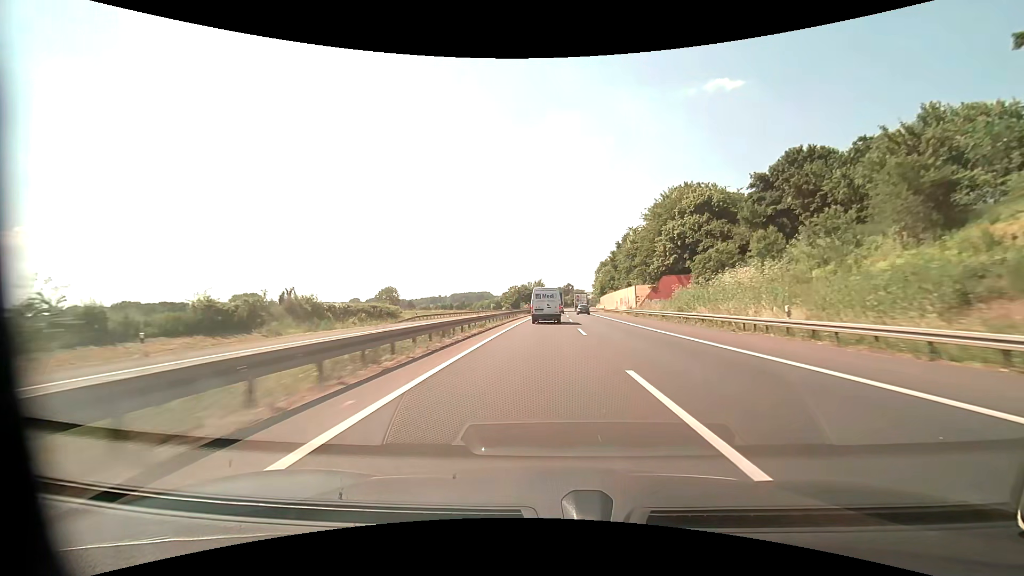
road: motorway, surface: asphalt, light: Day
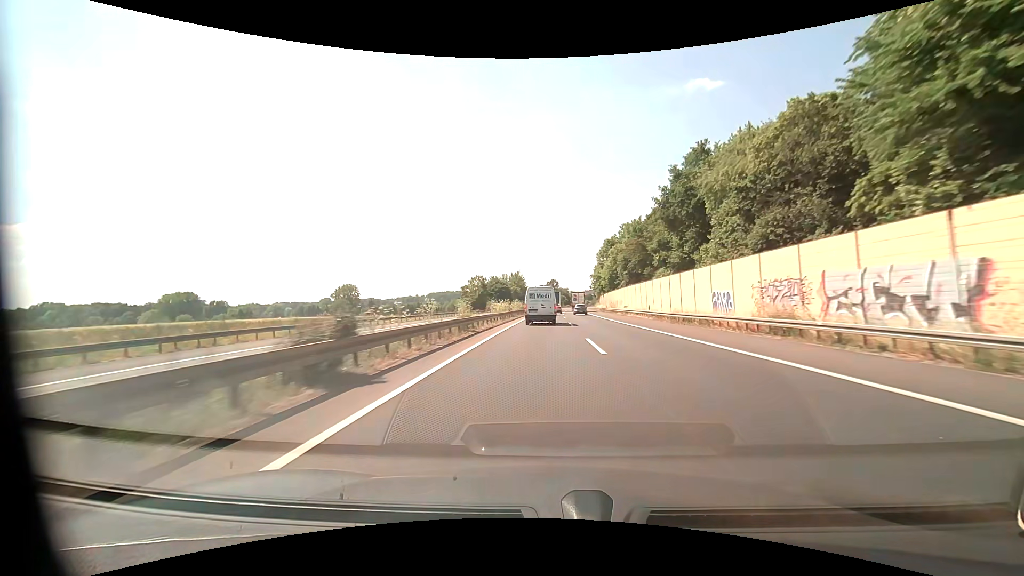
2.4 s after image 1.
(+1.1, +62.0) m; +2°
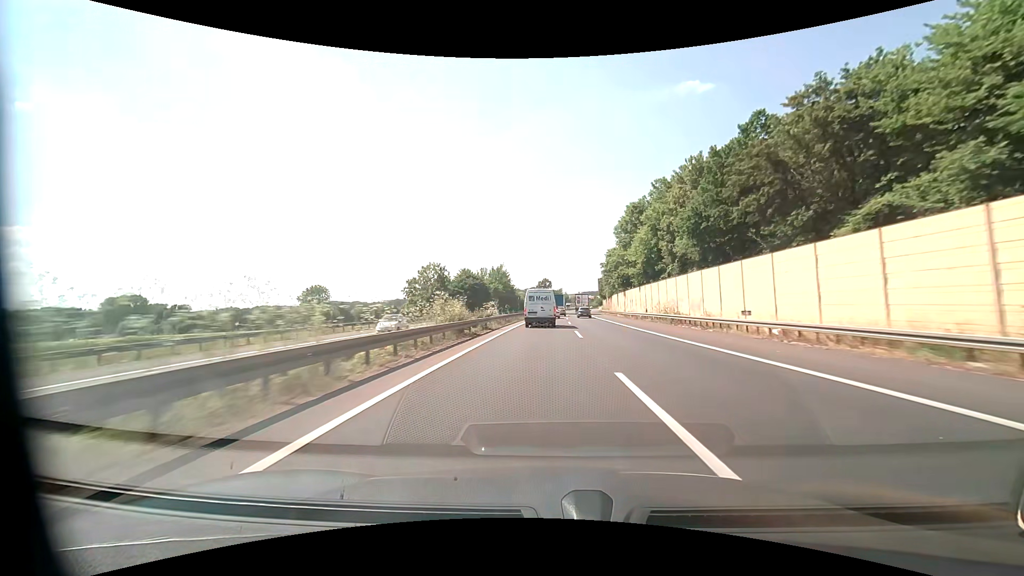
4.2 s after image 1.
(+0.4, +45.3) m; +1°
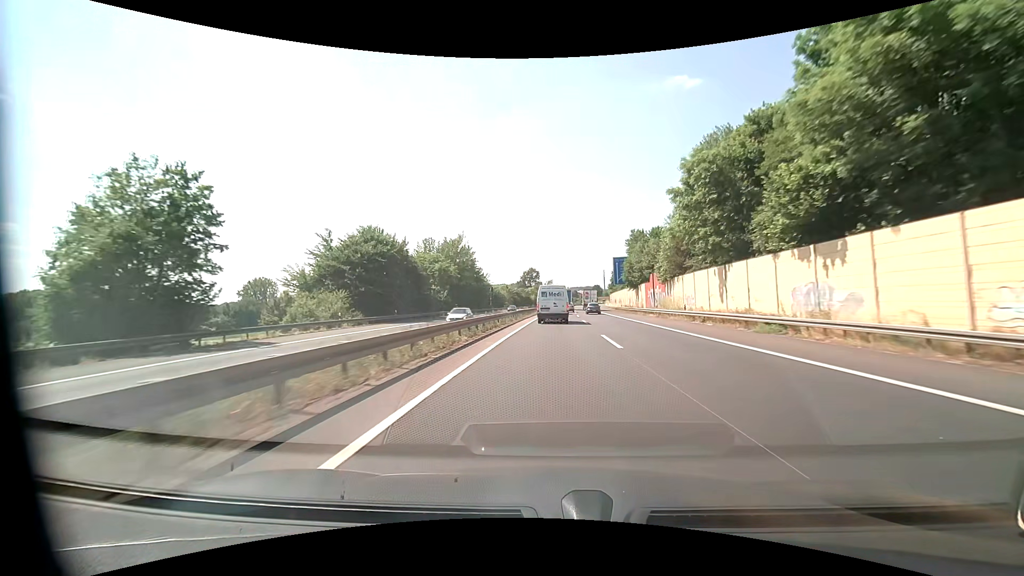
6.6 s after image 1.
(+0.5, +60.8) m; +1°
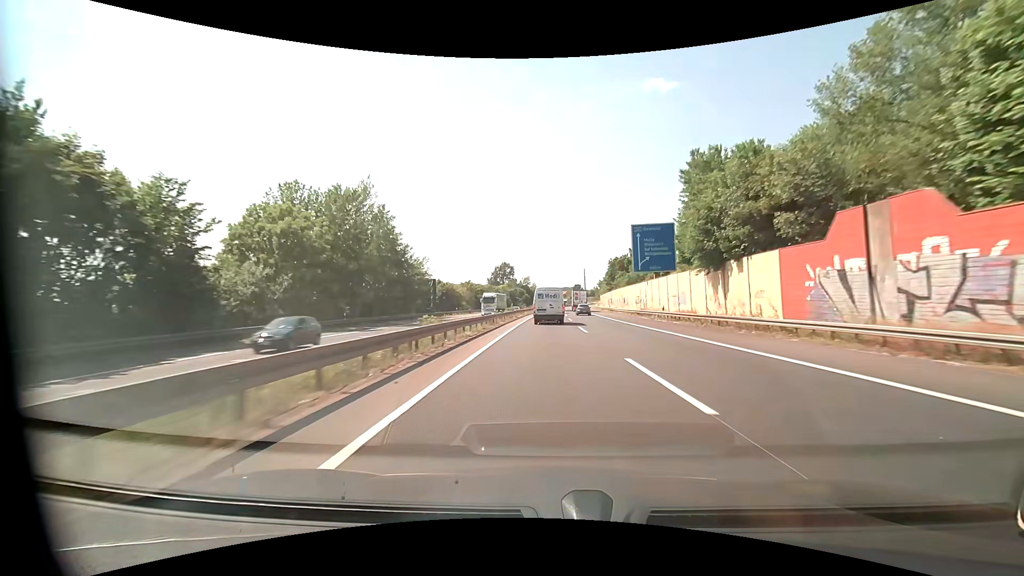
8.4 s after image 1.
(+1.0, +44.5) m; +3°
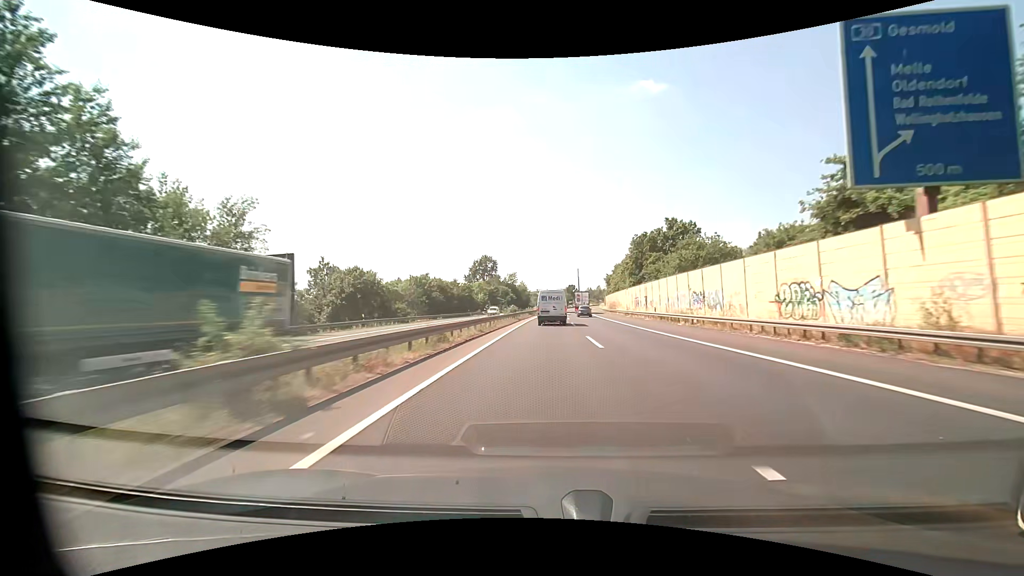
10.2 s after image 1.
(+0.4, +43.9) m; +1°
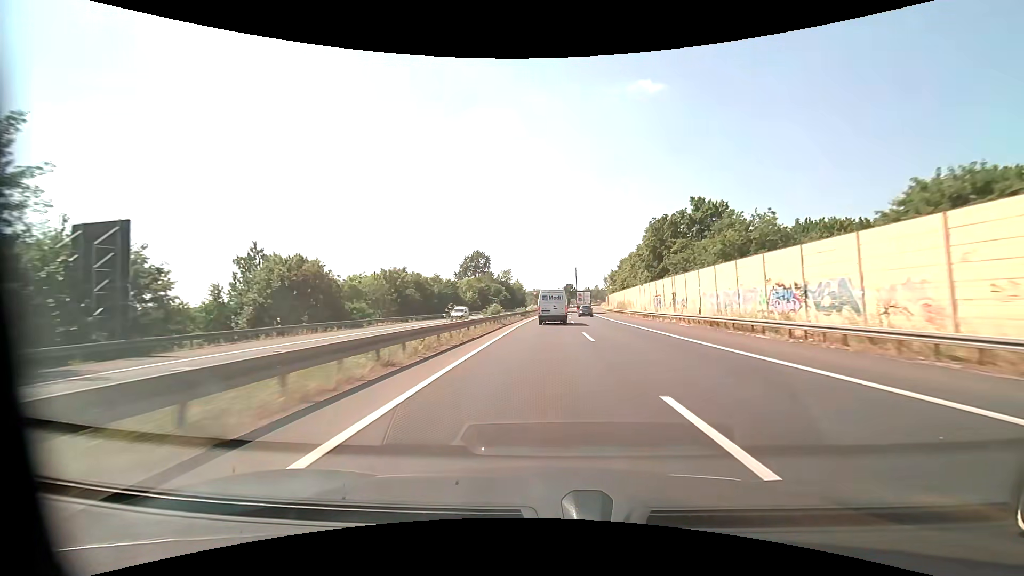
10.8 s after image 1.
(0.0, +14.8) m; 0°
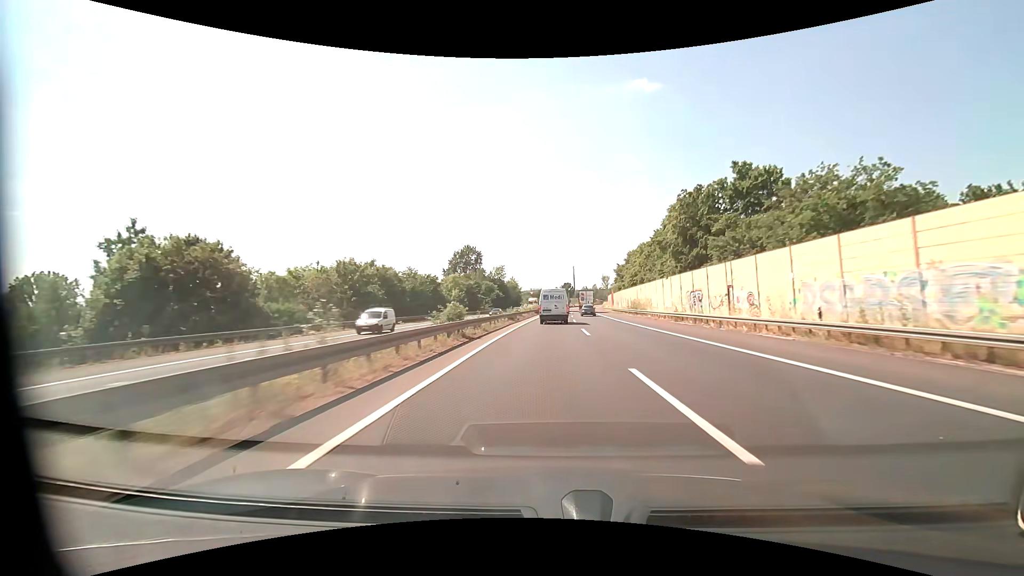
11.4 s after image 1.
(0.0, +14.9) m; 0°
(0, +10) (0, +20) (0, +30) (0, +40) (+1, +50) (+1, +60) (+1, +70) (+2, +80) (+3, +90) (+3, +100) m
